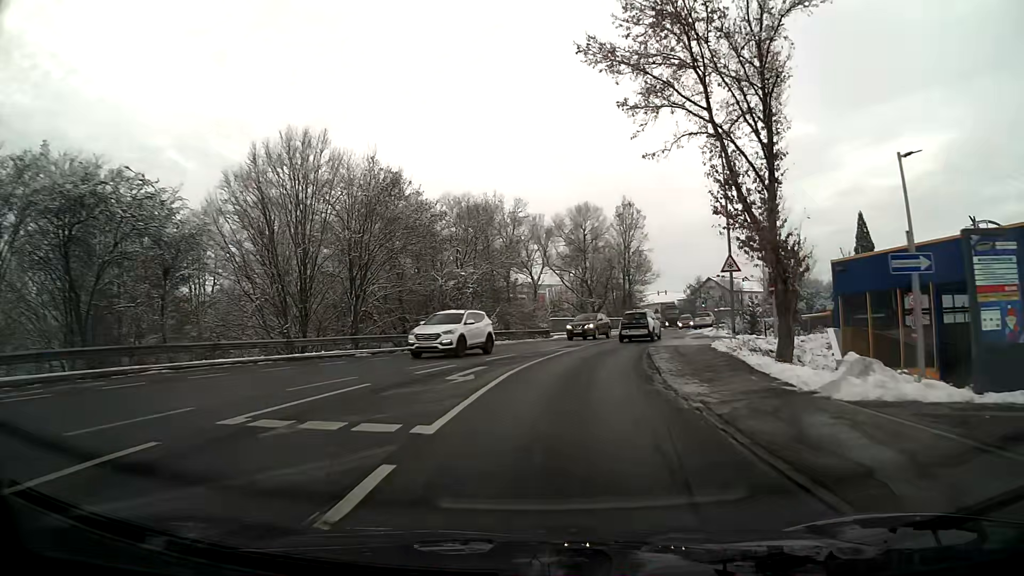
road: tertiary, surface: asphalt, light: Day
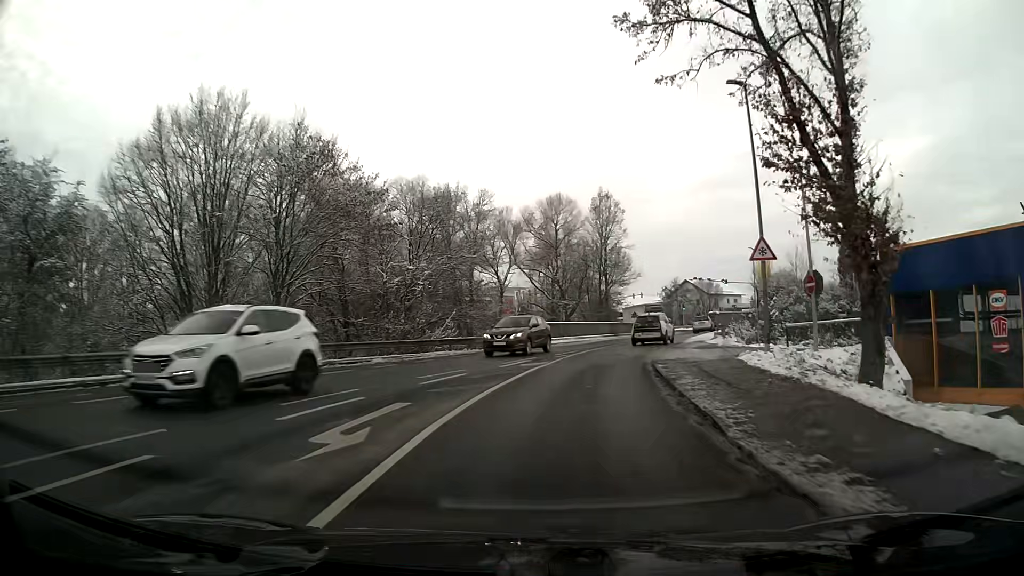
(+0.2, +7.2) m; +3°
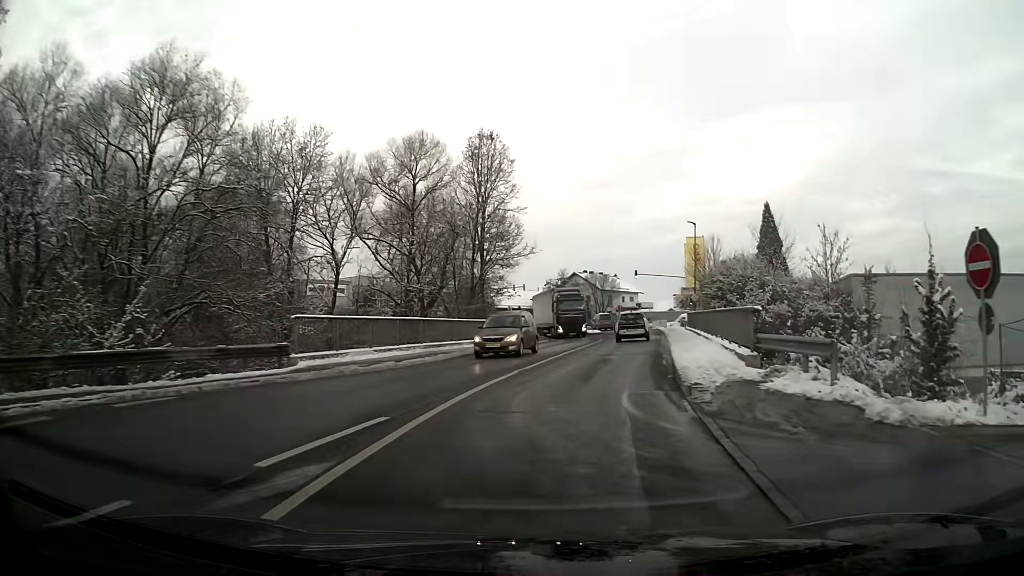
(+1.9, +20.4) m; +11°
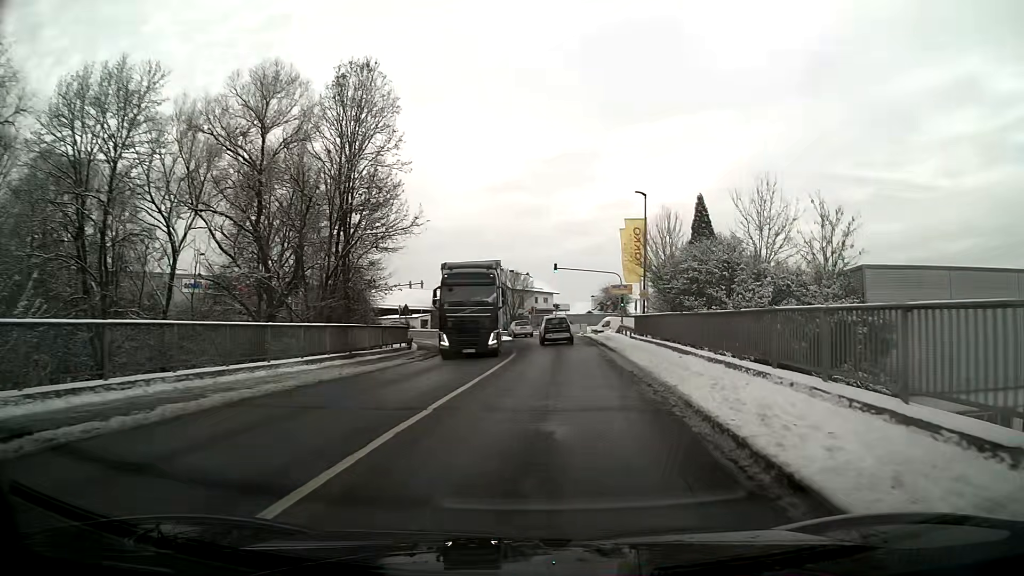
(+0.8, +13.2) m; +6°
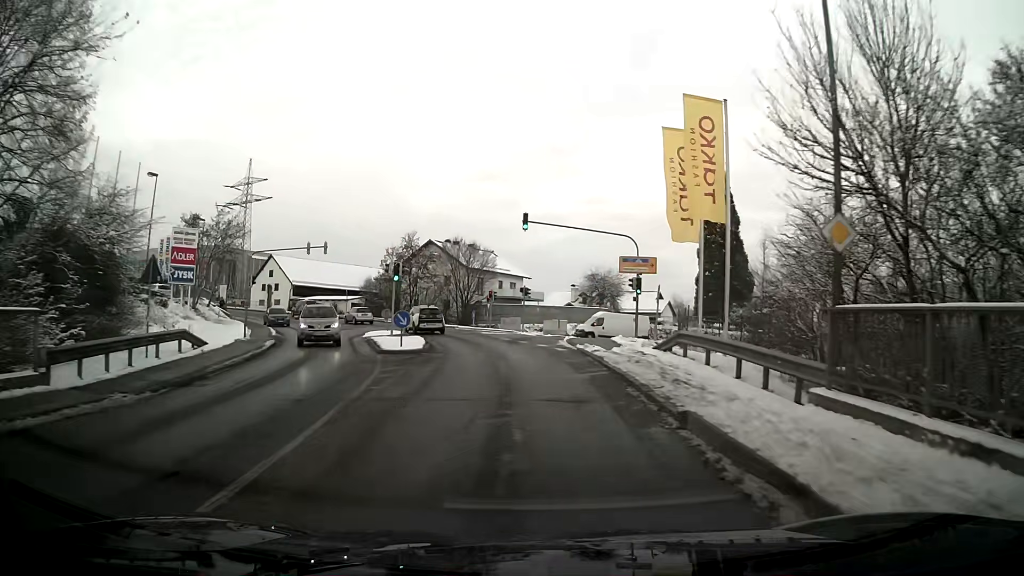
(+0.9, +26.2) m; +2°
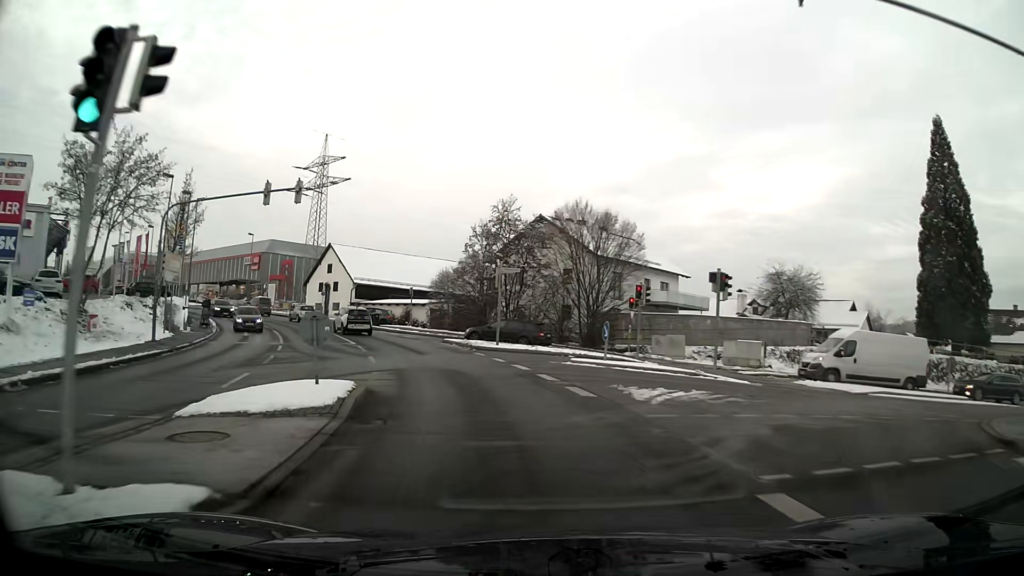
(-2.5, +27.3) m; -13°
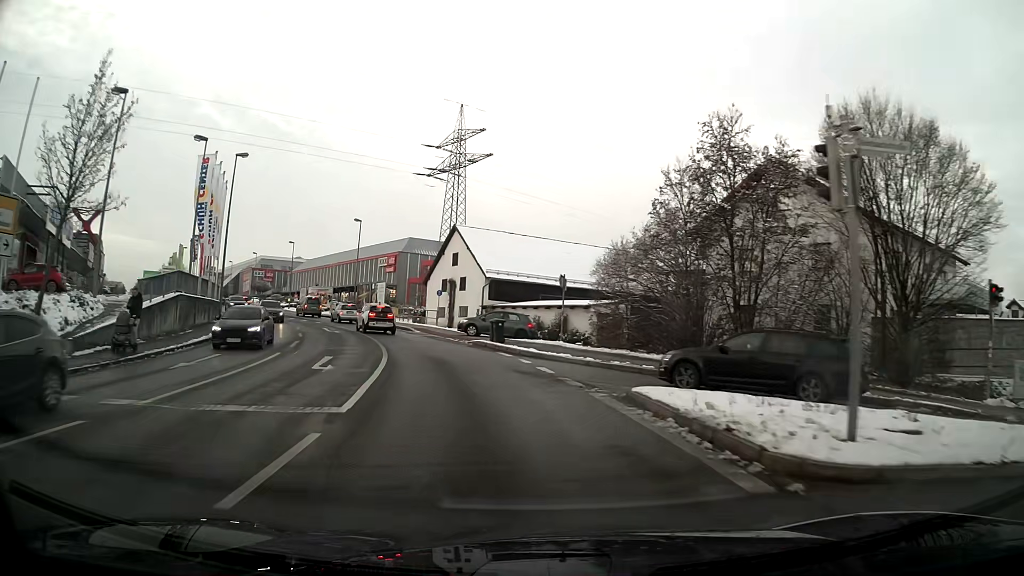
(-2.7, +21.3) m; -14°
